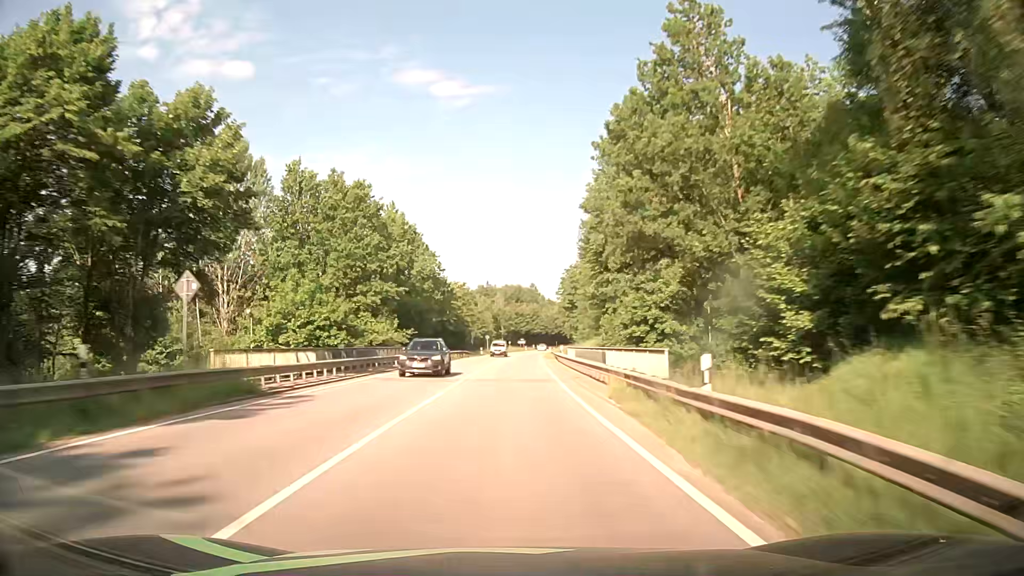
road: secondary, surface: asphalt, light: Day
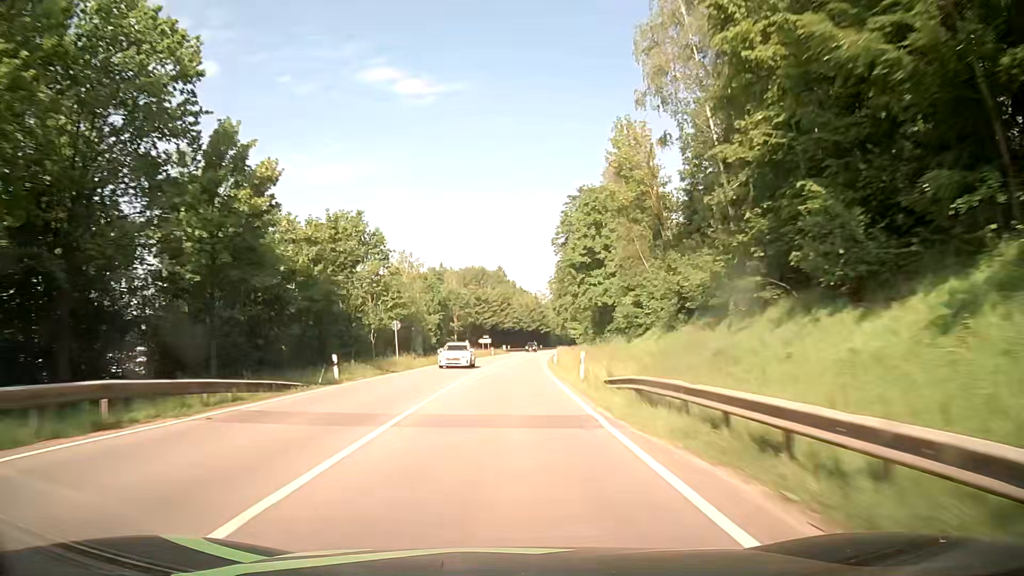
(+2.0, +63.6) m; +3°
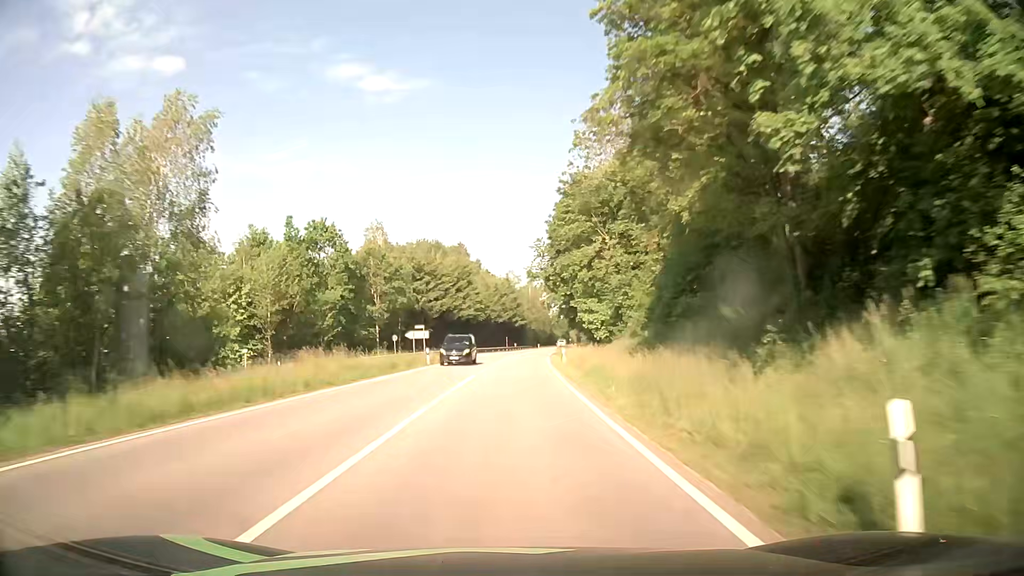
(+1.2, +47.6) m; +3°
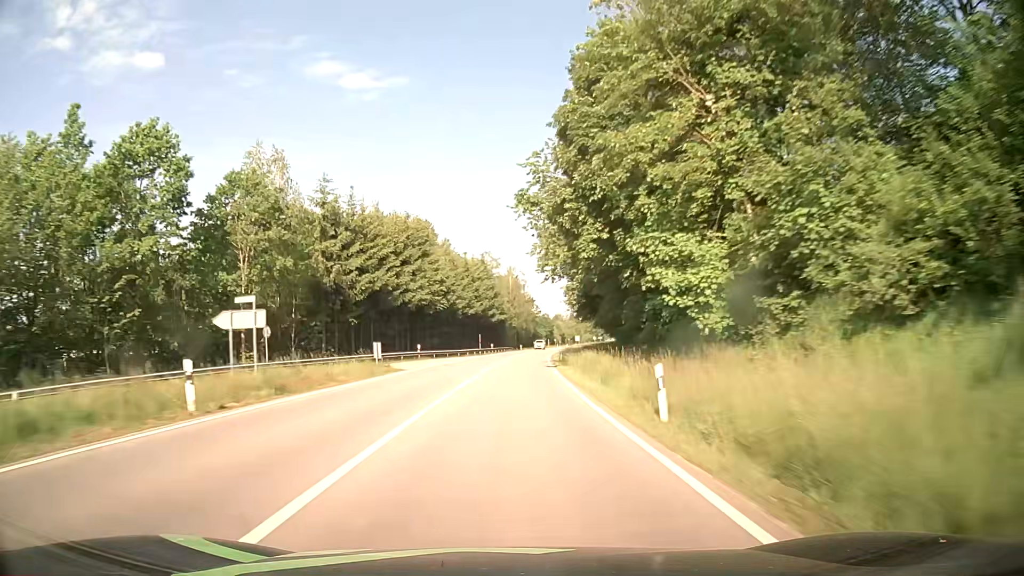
(+0.6, +31.7) m; +2°
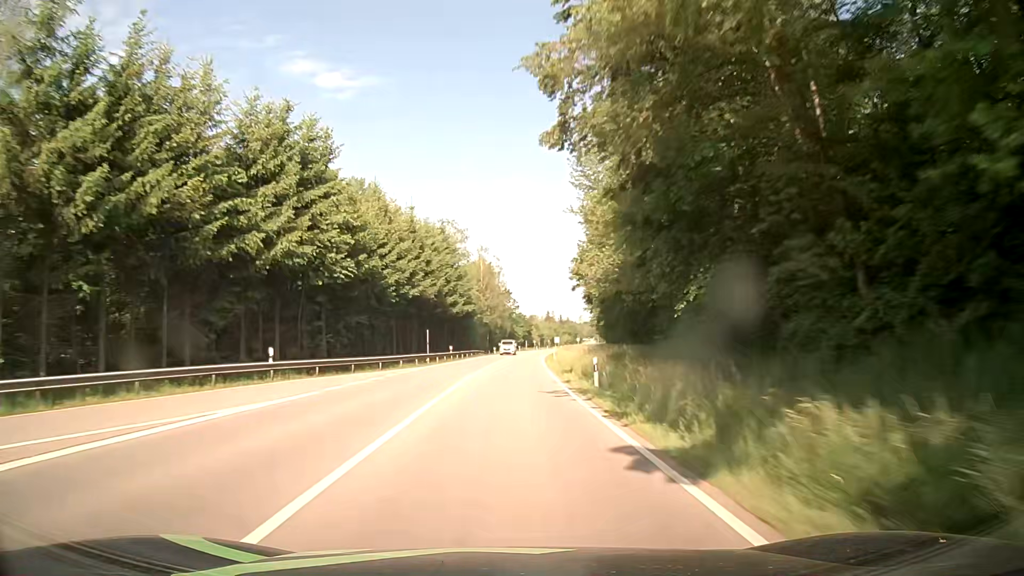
(+0.7, +31.7) m; +3°
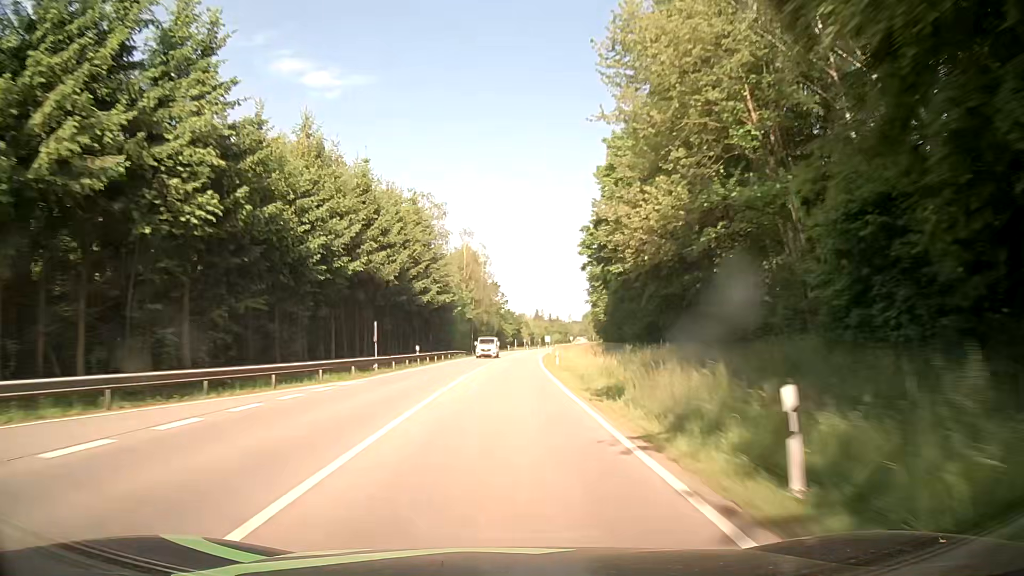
(+0.1, +15.8) m; +1°
